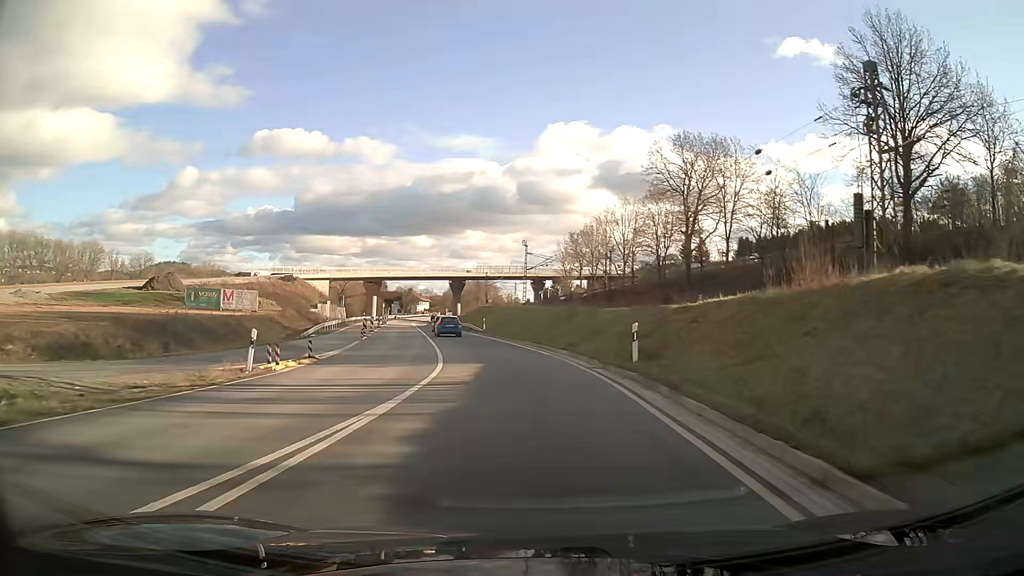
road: primary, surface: asphalt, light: Day
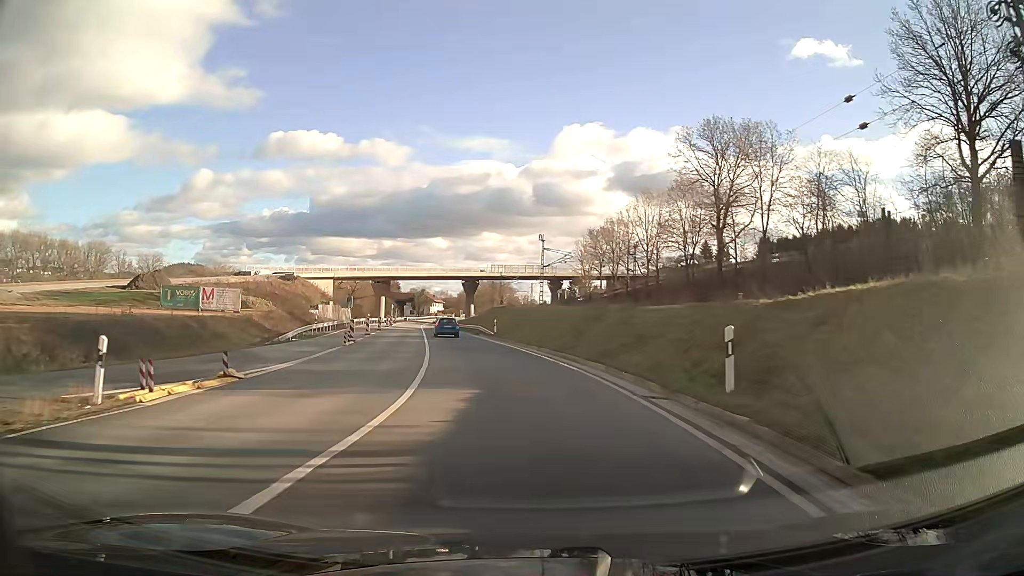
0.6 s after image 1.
(-0.1, +7.3) m; -2°
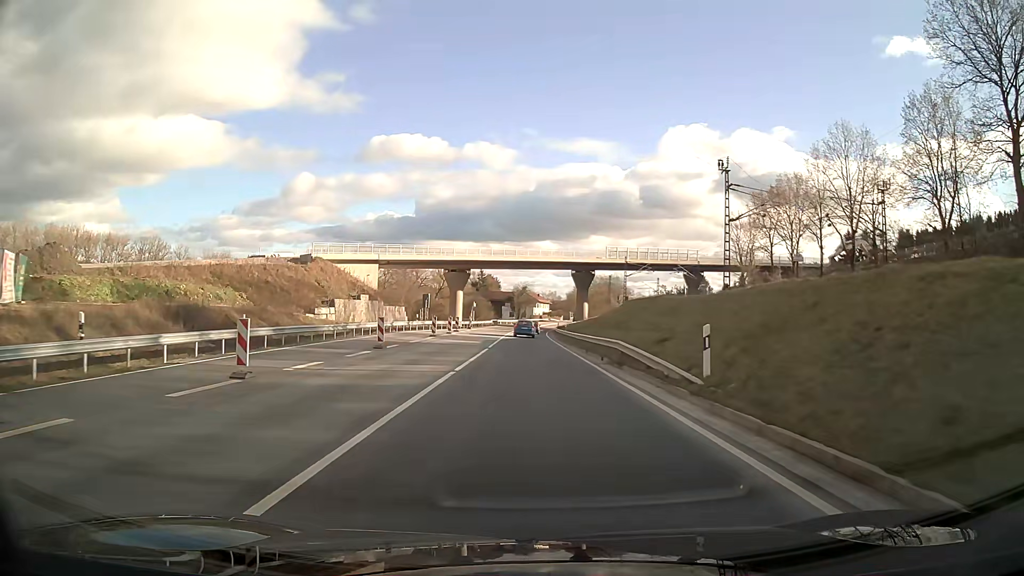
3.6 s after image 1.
(-3.4, +37.5) m; -8°
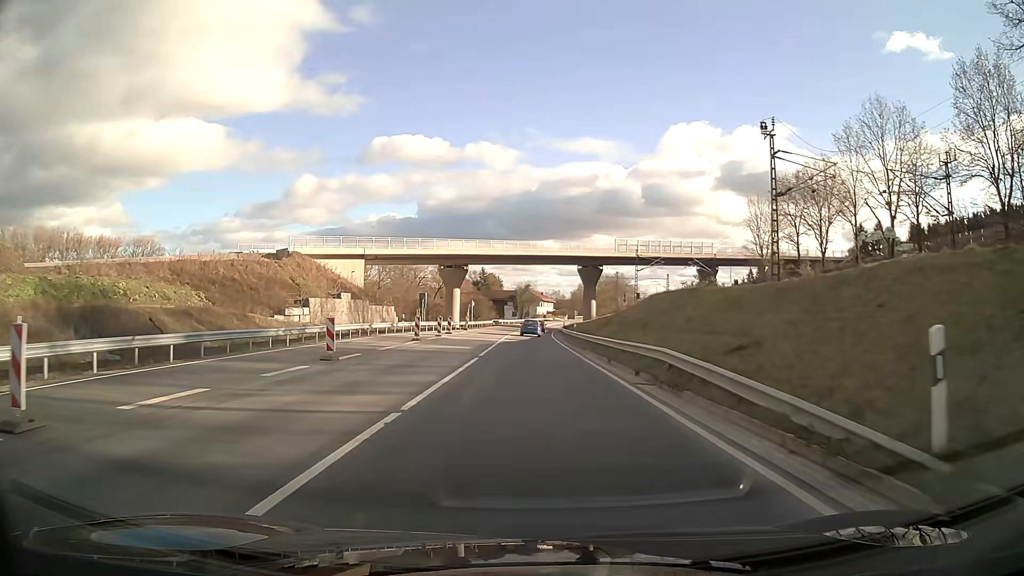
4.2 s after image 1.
(0.0, +7.7) m; 0°
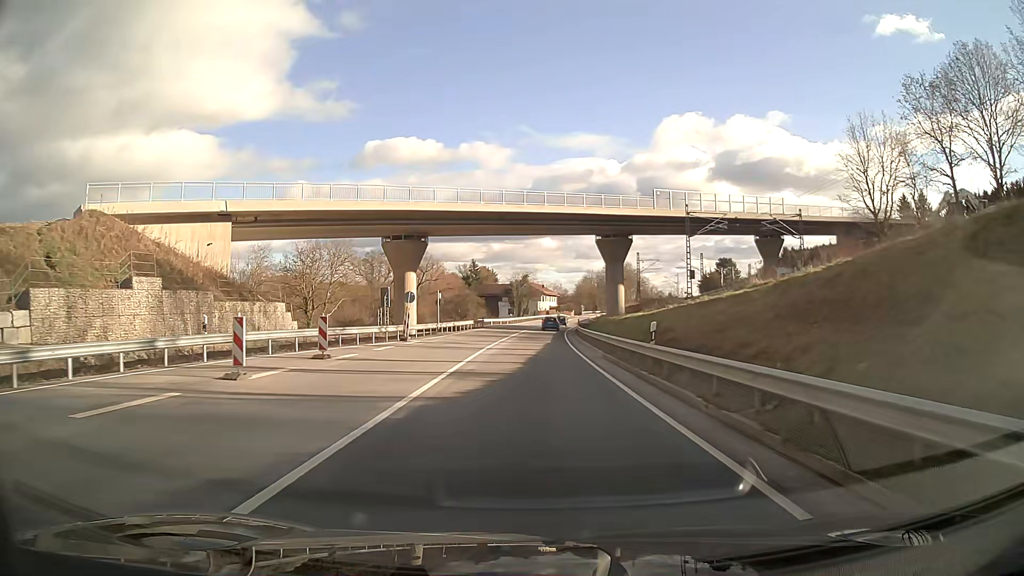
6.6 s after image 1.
(0.0, +31.3) m; 0°
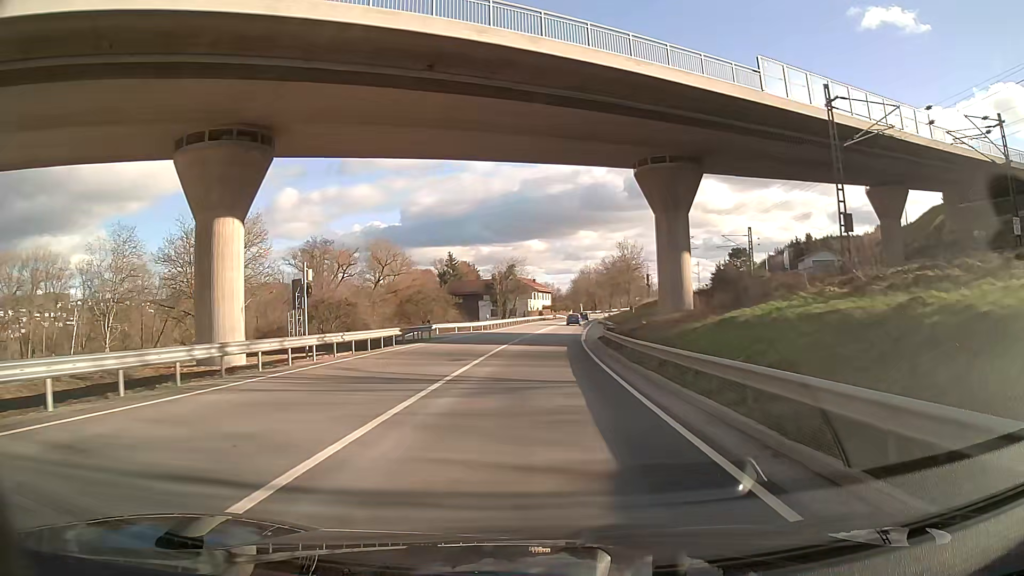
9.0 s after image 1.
(+0.2, +31.9) m; +1°
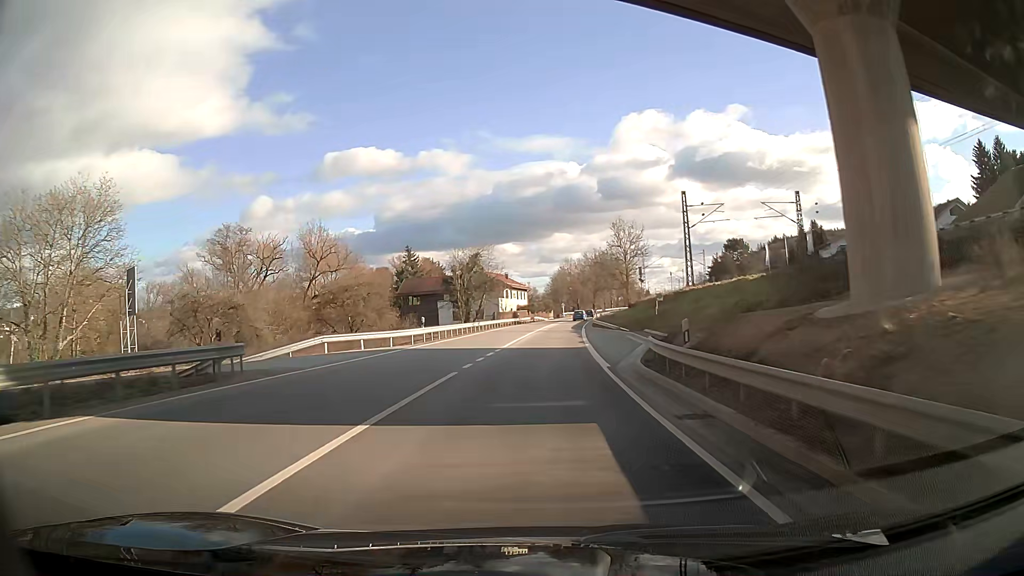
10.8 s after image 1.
(+0.4, +24.2) m; +2°
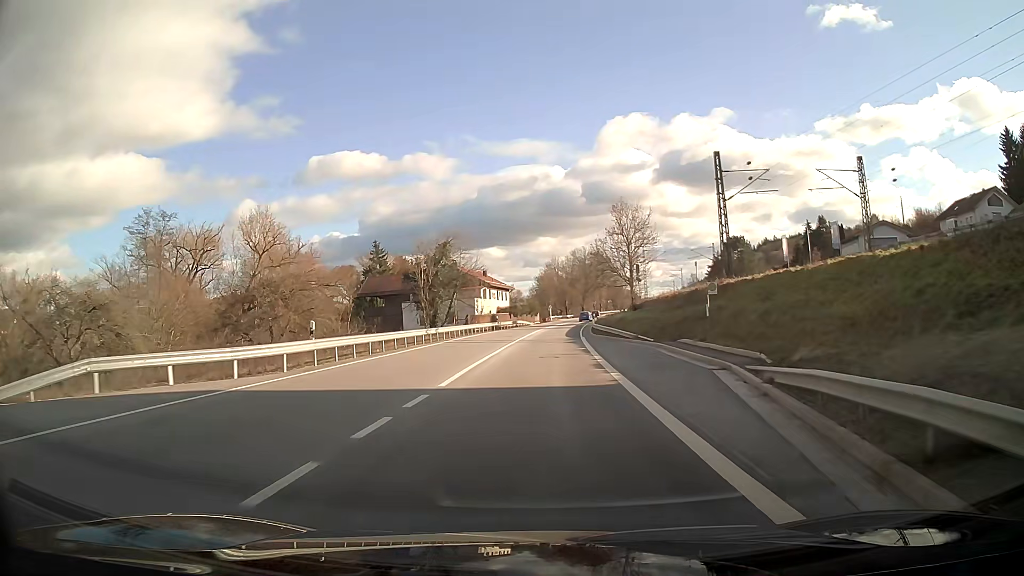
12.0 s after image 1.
(+0.2, +16.2) m; +1°
